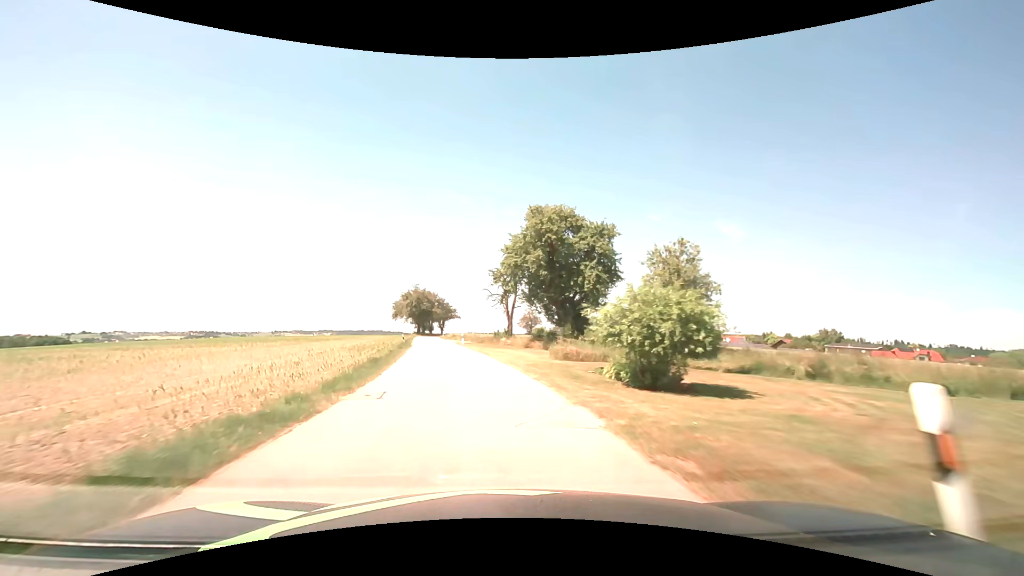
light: Day
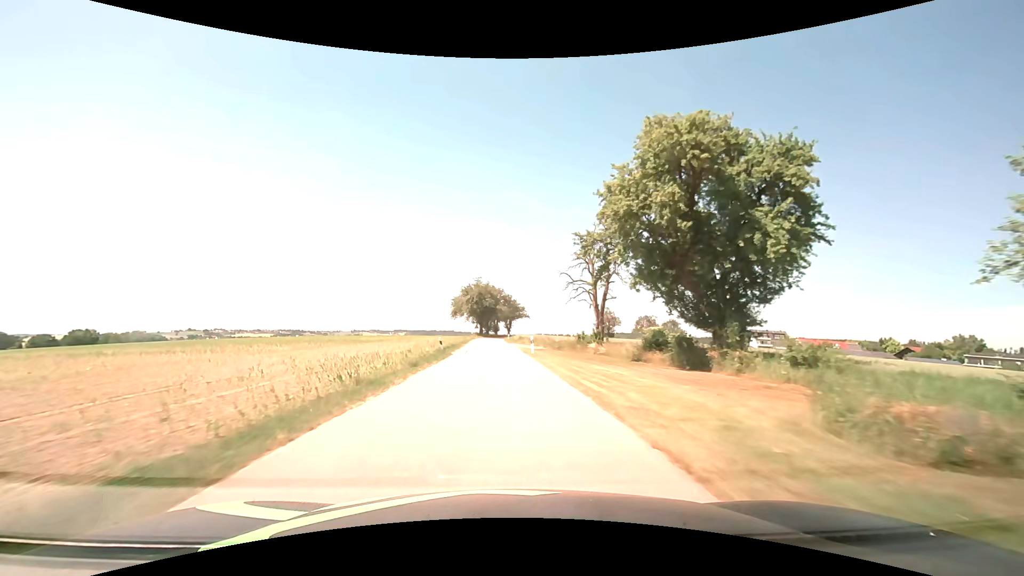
(-1.5, +18.4) m; -8°
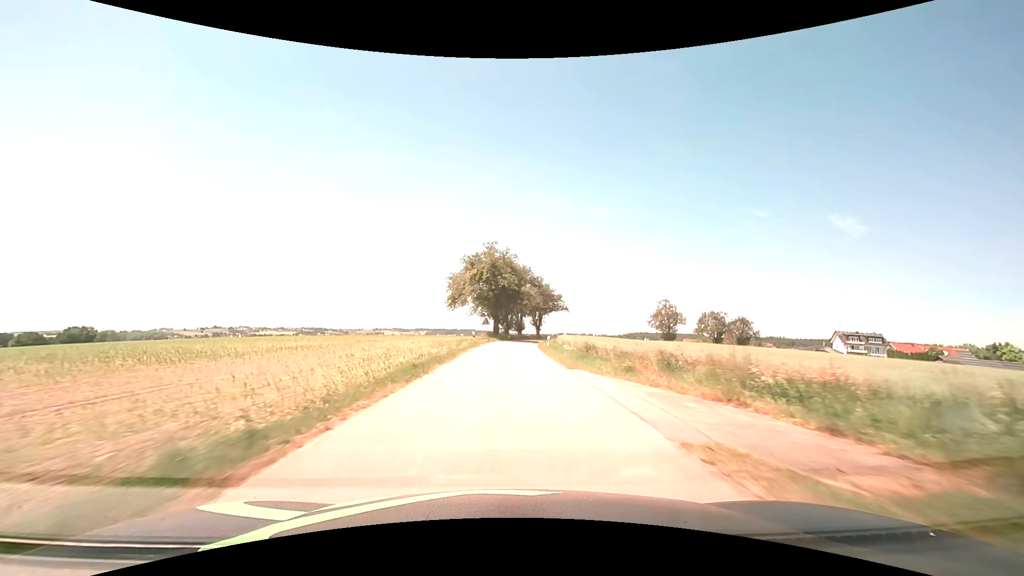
(-1.4, +39.7) m; -3°
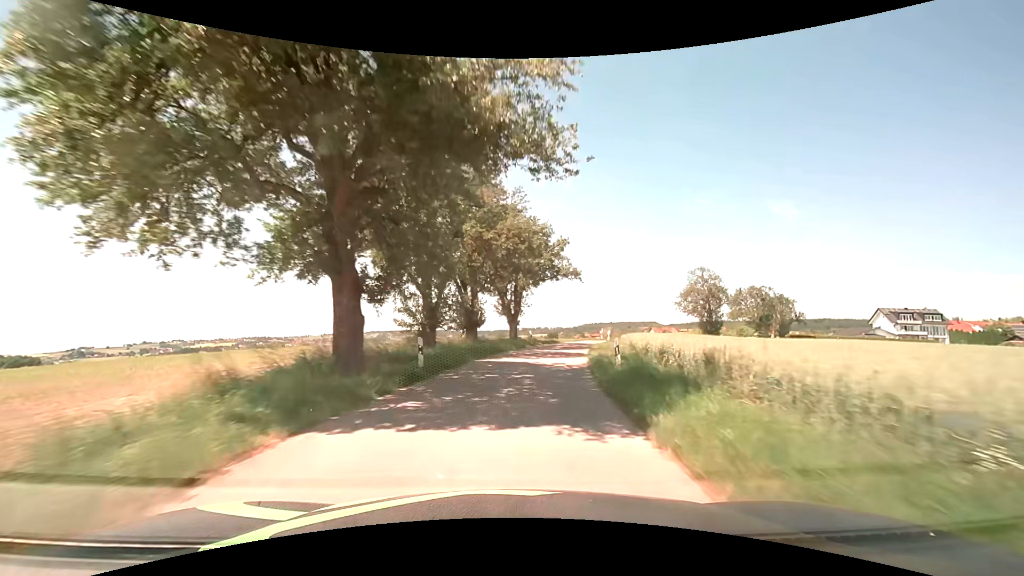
(+1.2, +48.8) m; +5°
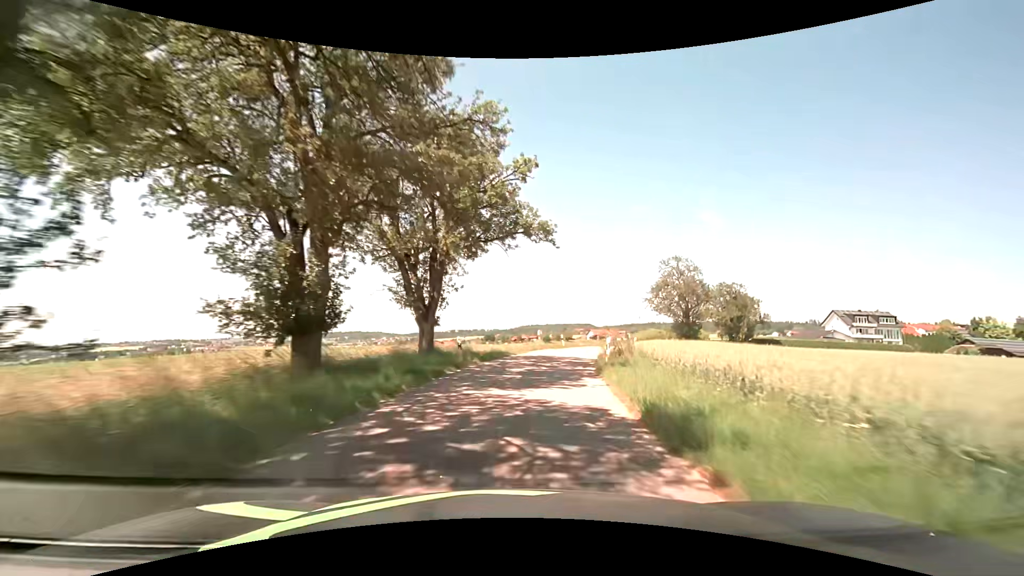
(+1.1, +17.7) m; +7°
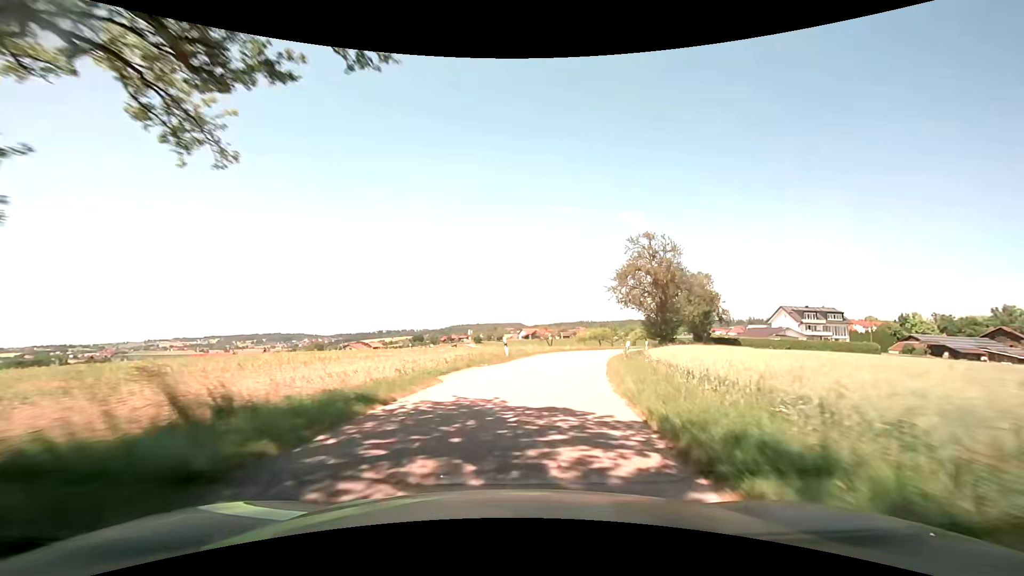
(+1.1, +17.3) m; +8°
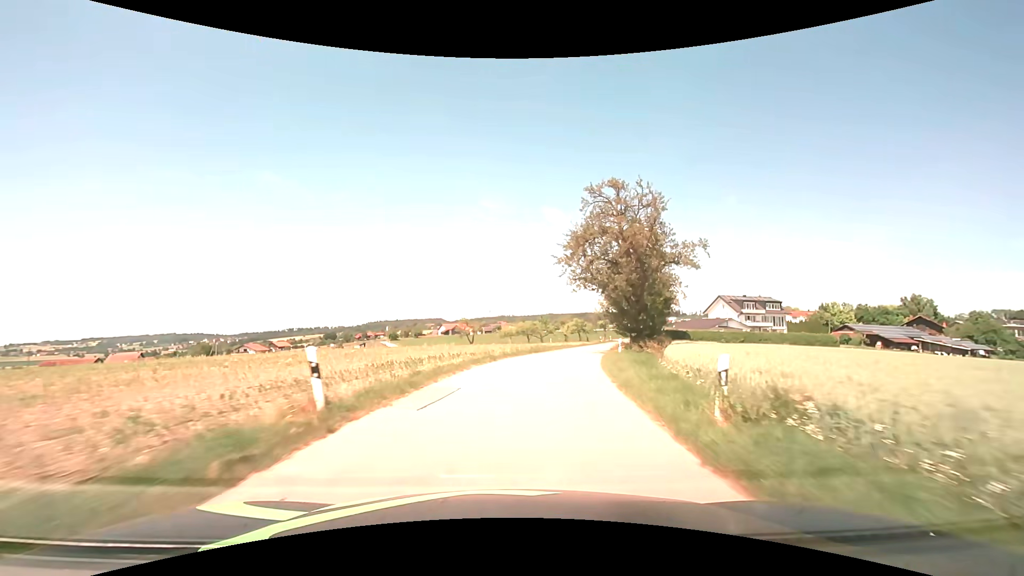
(+1.3, +17.2) m; +9°
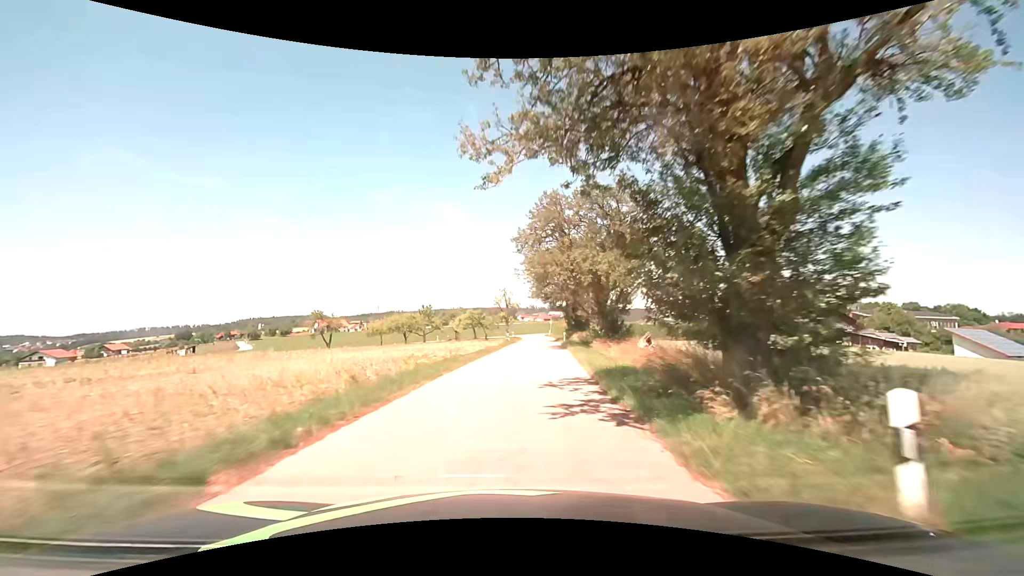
(+2.9, +26.0) m; +12°
(0, +10) (+1, +20) (+2, +30) (+3, +40) (+3, +50) (+4, +60) (+5, +70) (+5, +80) (+5, +90) (+6, +100) m
